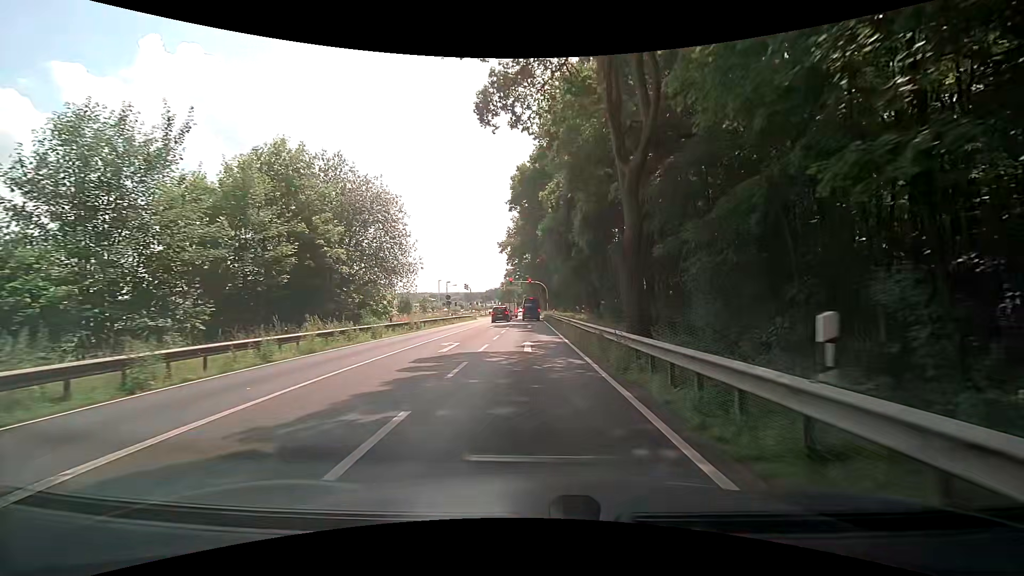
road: primary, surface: asphalt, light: Day
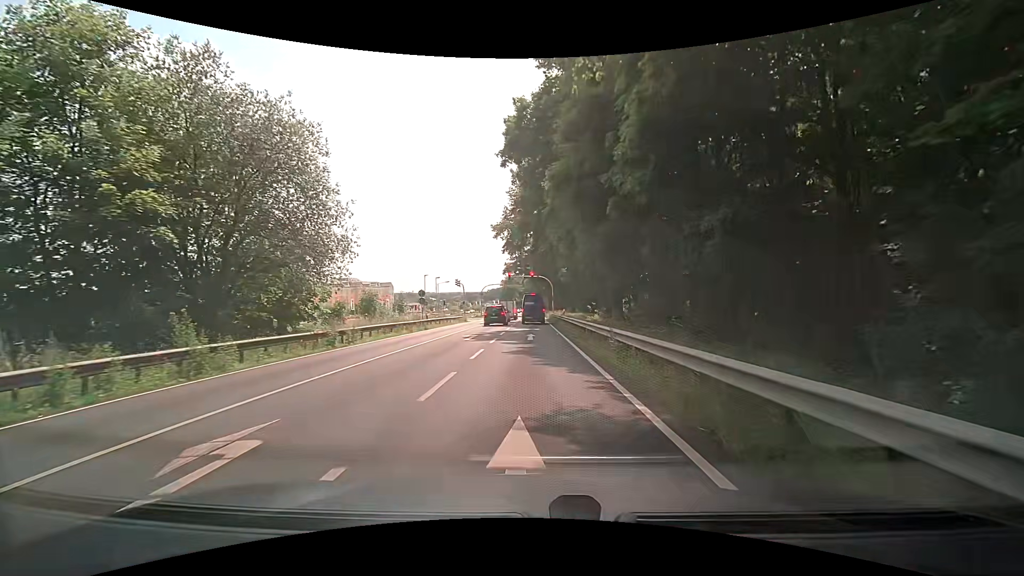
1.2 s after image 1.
(+0.2, +13.9) m; 0°
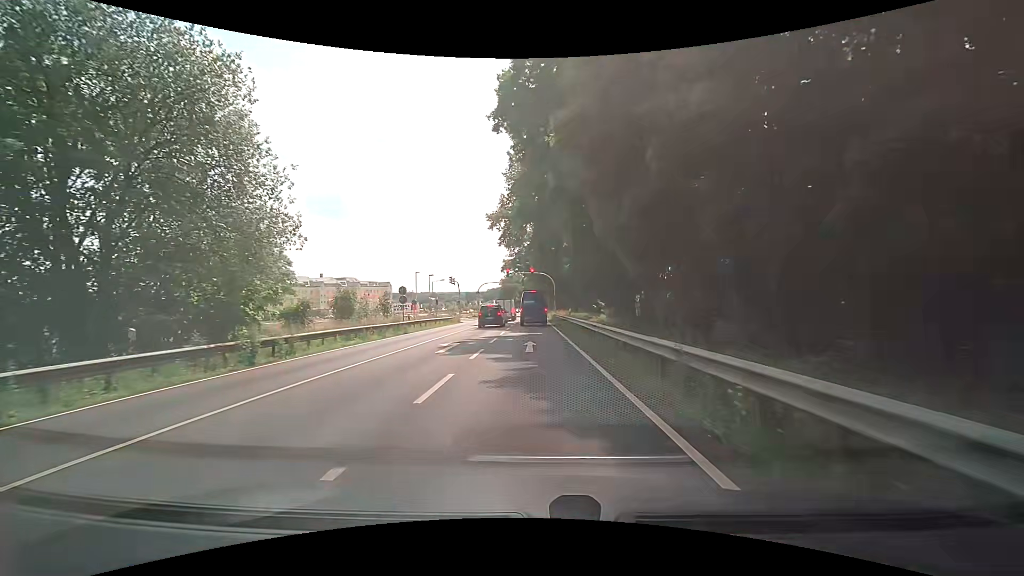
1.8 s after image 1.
(0.0, +6.0) m; 0°
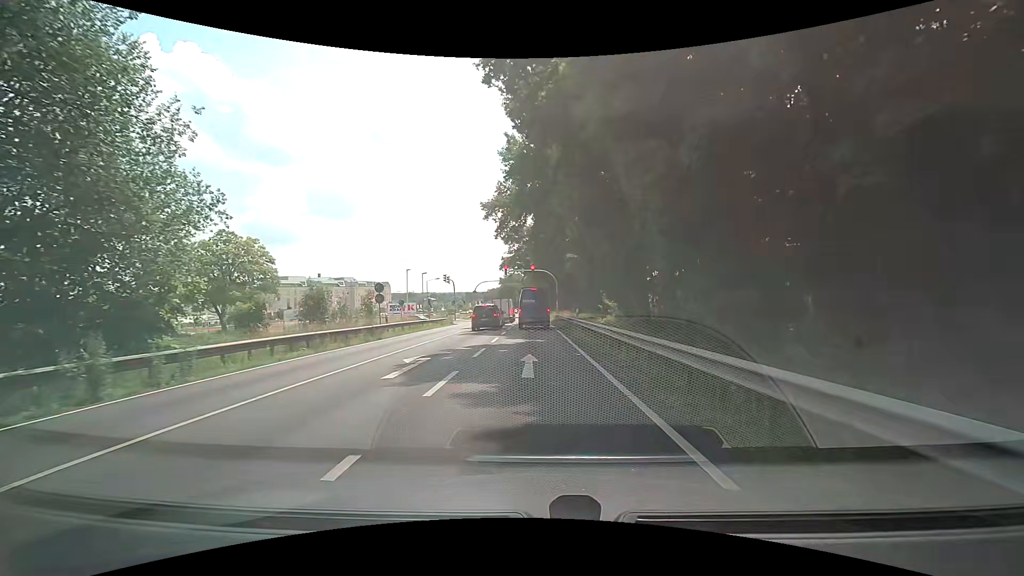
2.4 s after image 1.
(0.0, +5.3) m; 0°
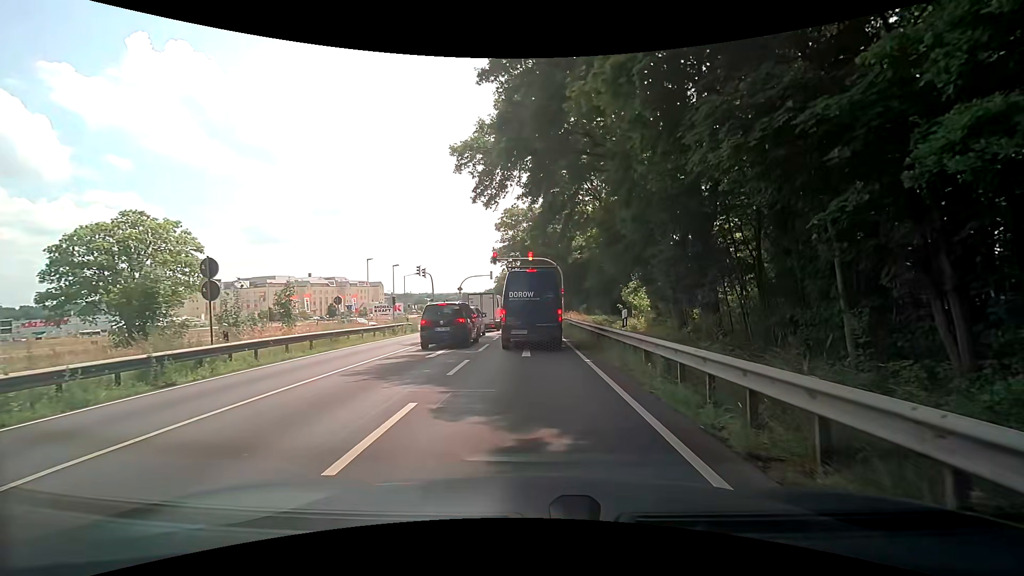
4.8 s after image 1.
(-0.1, +15.0) m; -1°
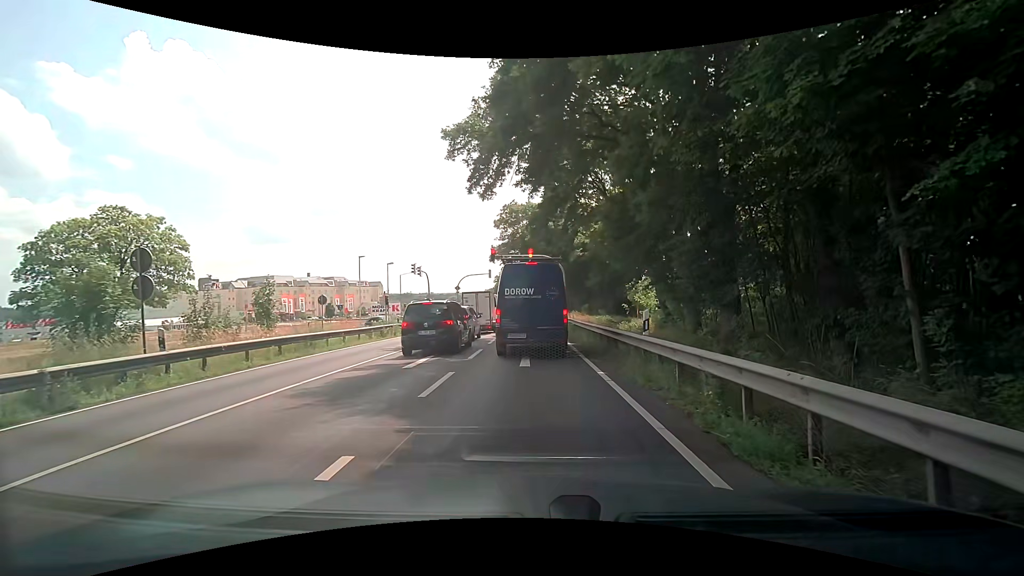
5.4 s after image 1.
(0.0, +2.4) m; +1°
